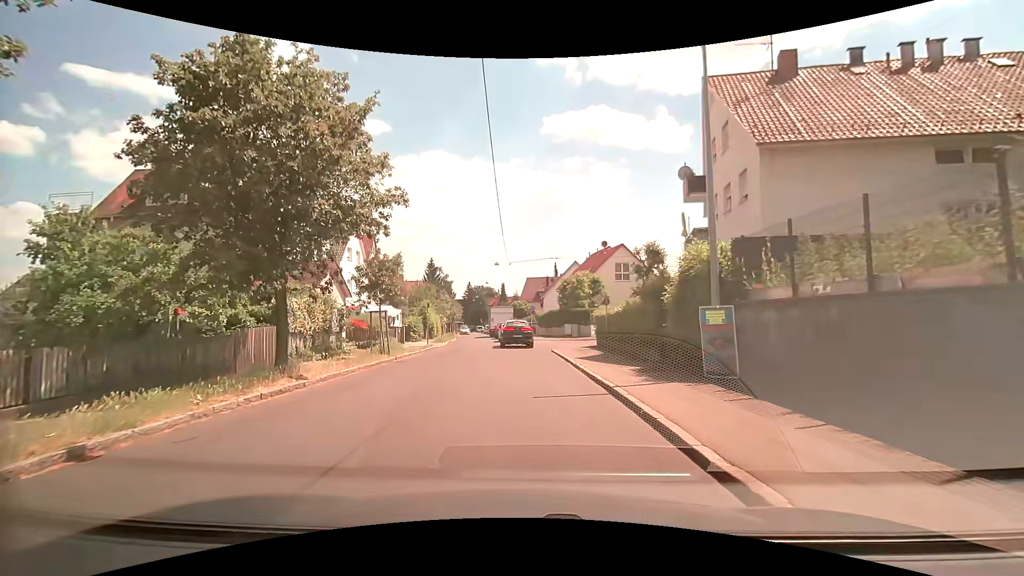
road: tertiary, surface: asphalt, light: Day
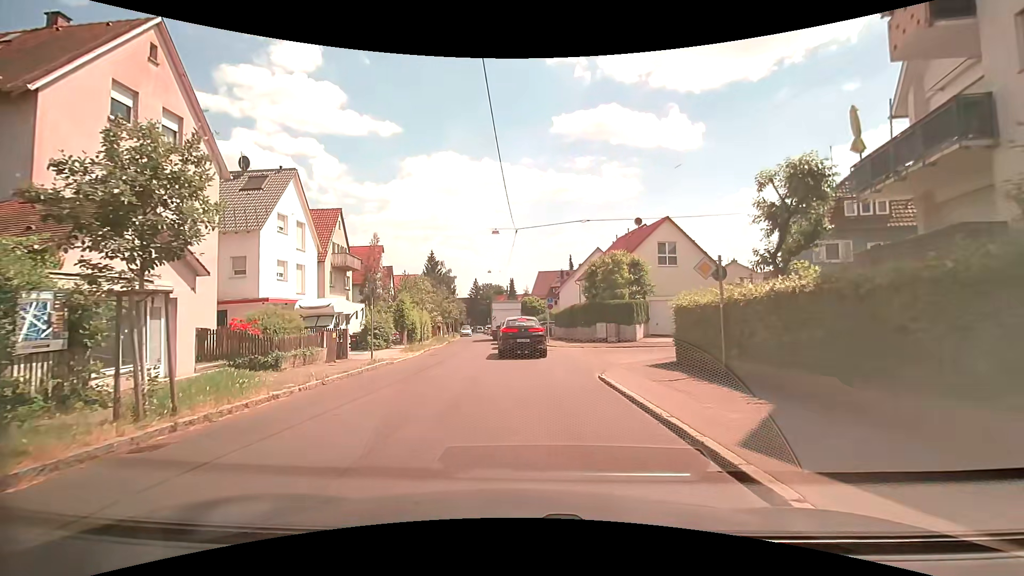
(-0.2, +14.1) m; -1°
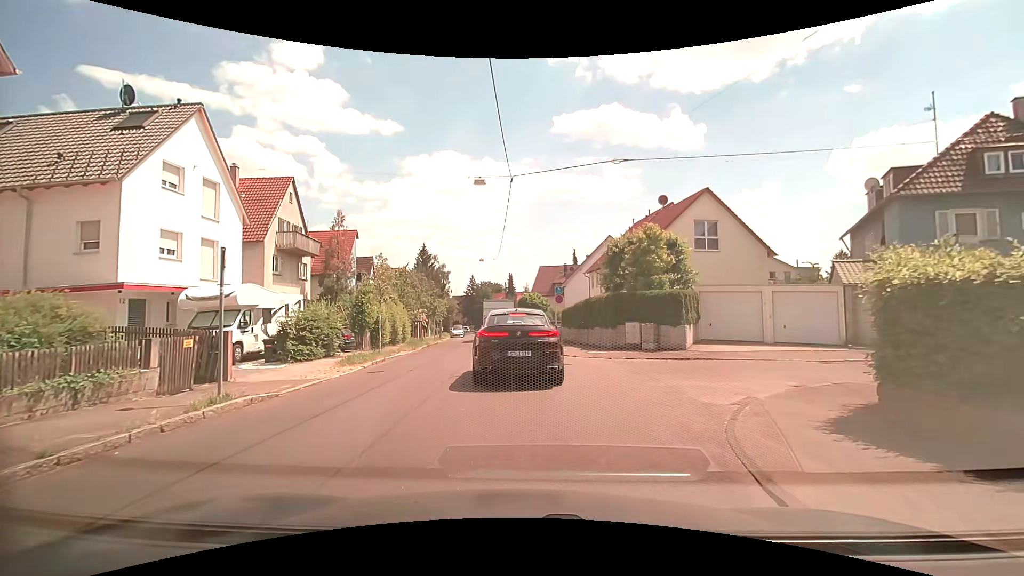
(-0.1, +9.4) m; 0°
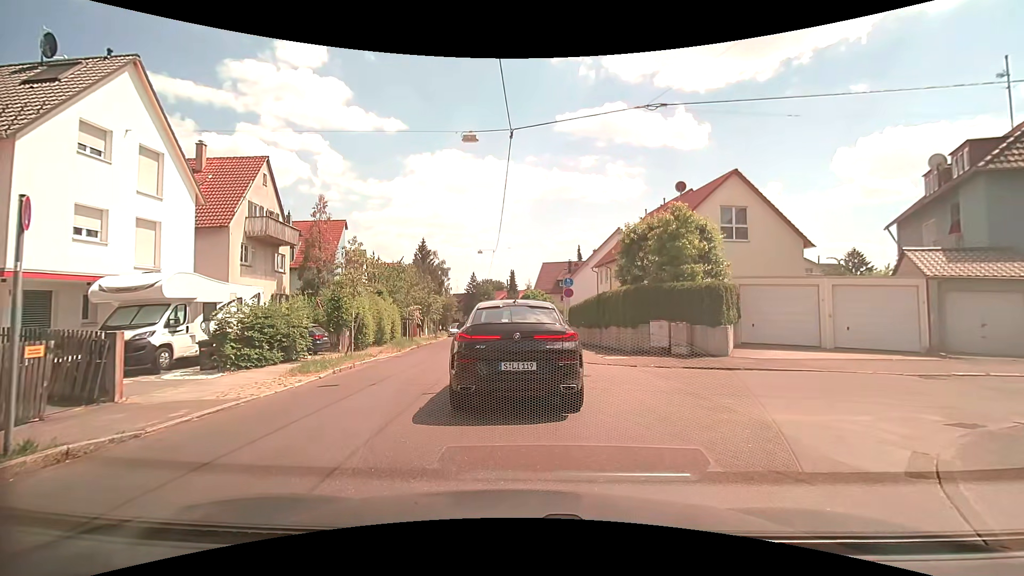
(0.0, +3.9) m; -1°
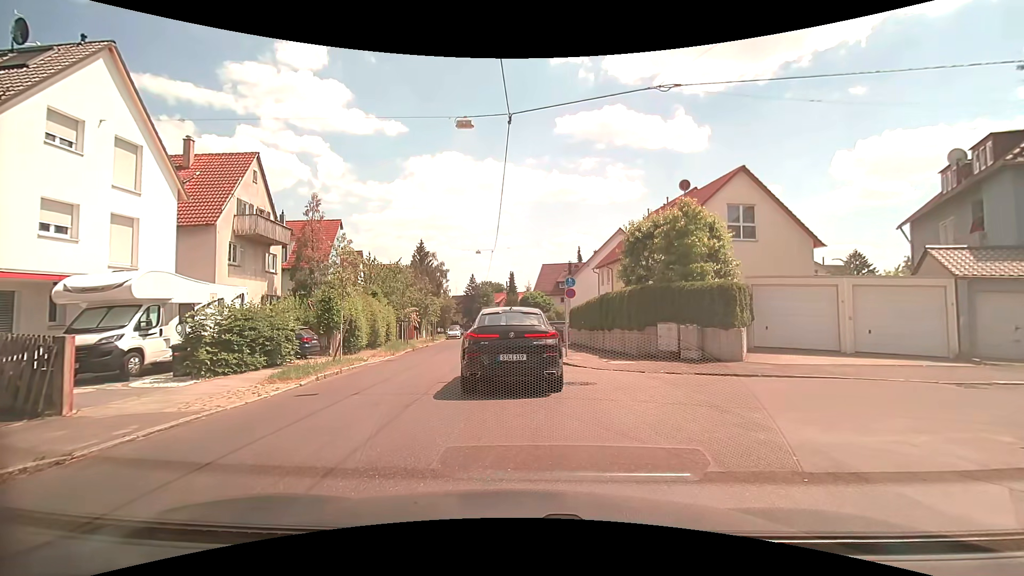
(0.0, +1.1) m; 0°
